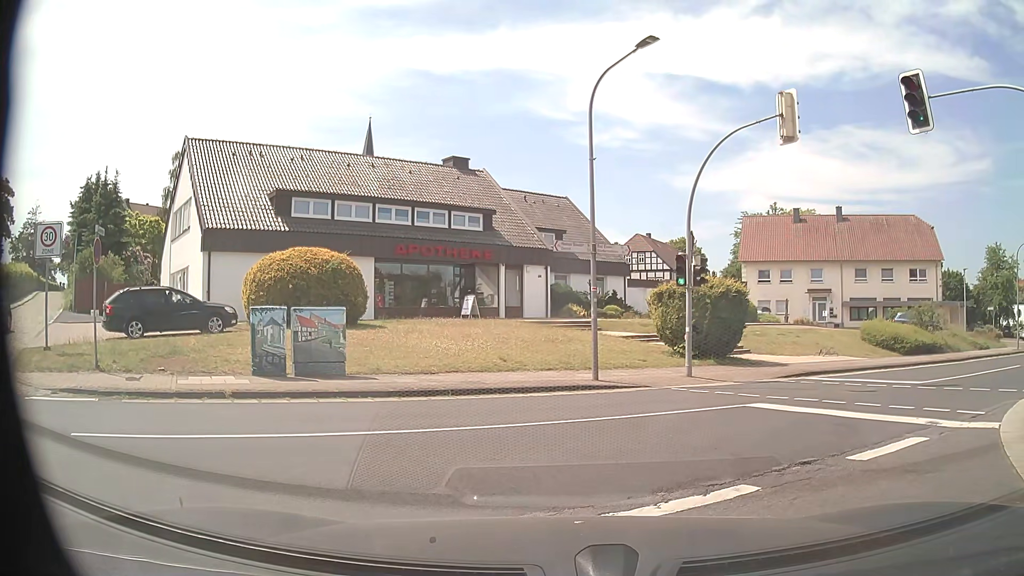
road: secondary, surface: asphalt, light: Day
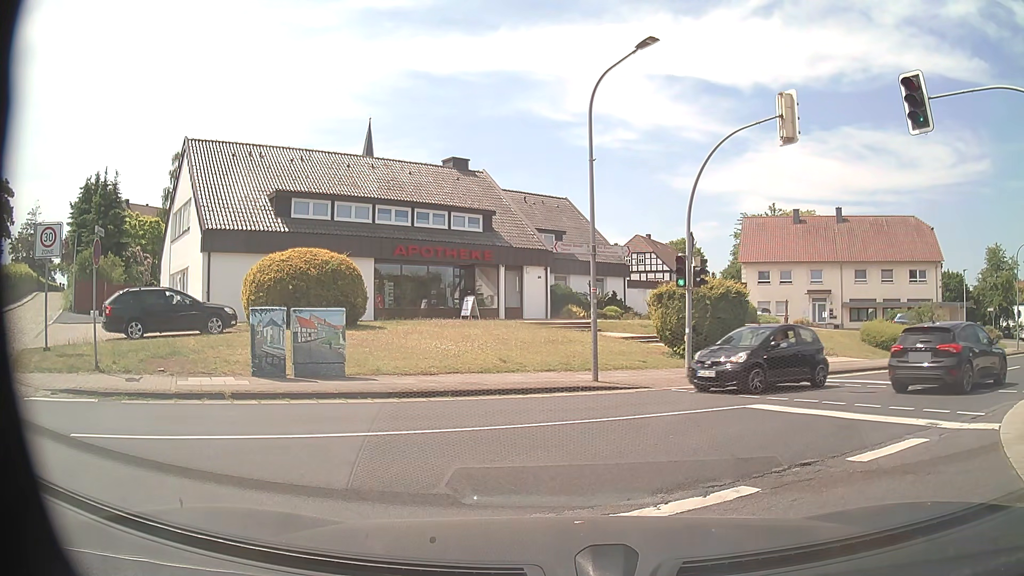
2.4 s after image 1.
(0.0, +0.1) m; 0°
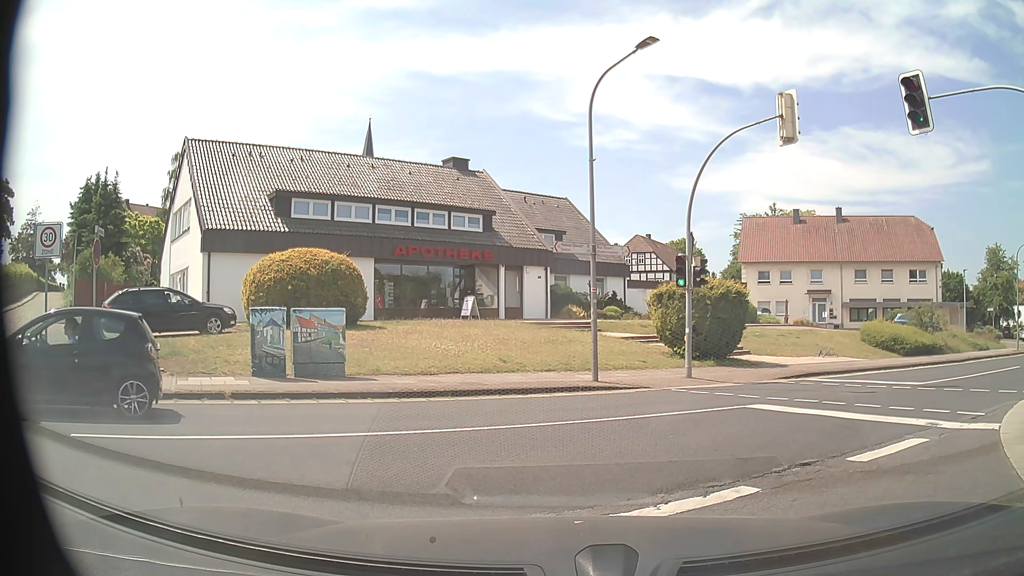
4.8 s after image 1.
(0.0, 0.0) m; 0°
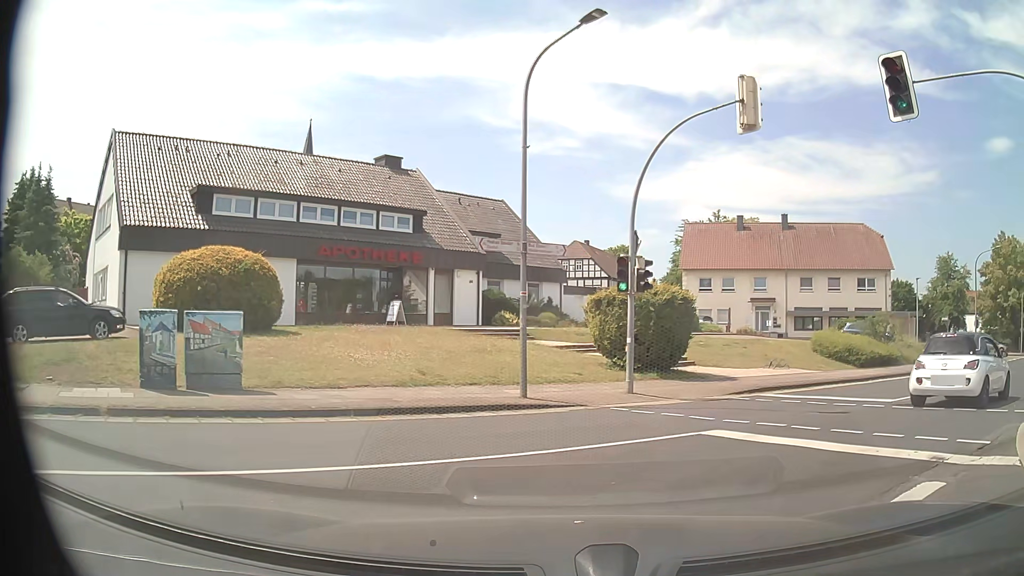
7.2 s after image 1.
(+0.1, +2.1) m; +7°
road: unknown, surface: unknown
(+4, +9) (+11, +16) (+19, +22) (+27, +28) (+34, +35) (+42, +41) (+49, +48) (+56, +55) (+64, +62) (+71, +68) m
